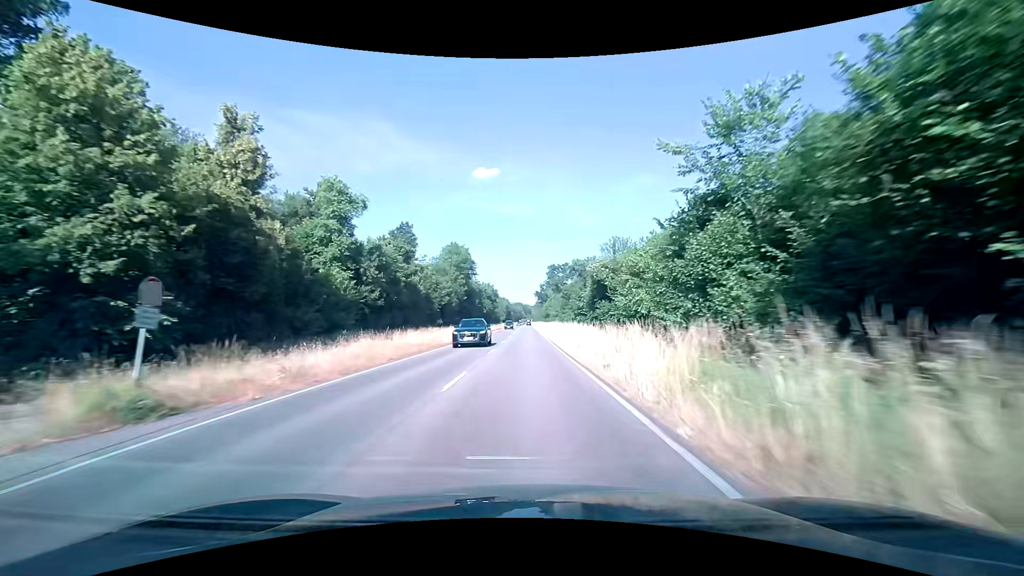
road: primary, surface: asphalt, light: Day
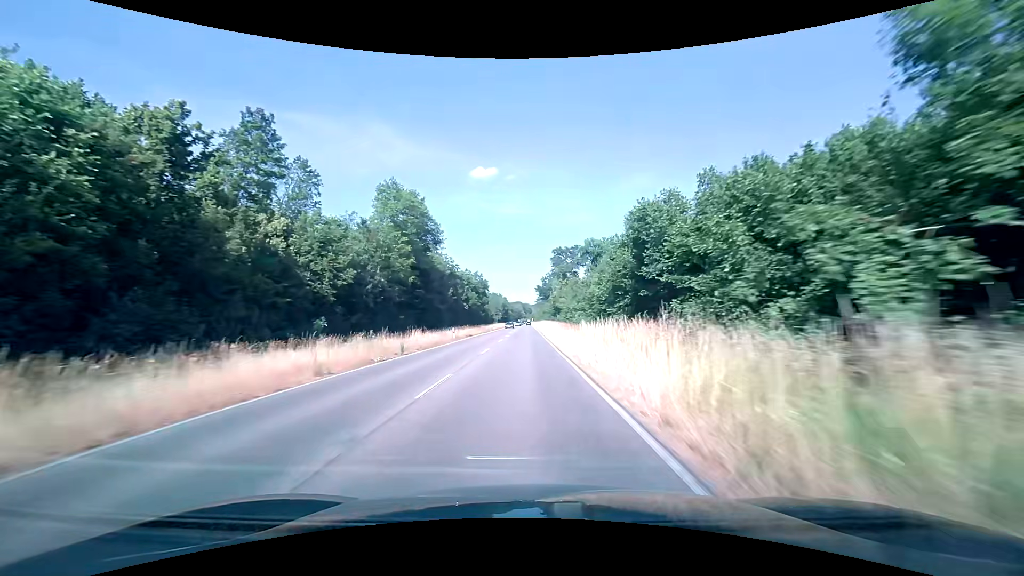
(+0.3, +48.9) m; 0°
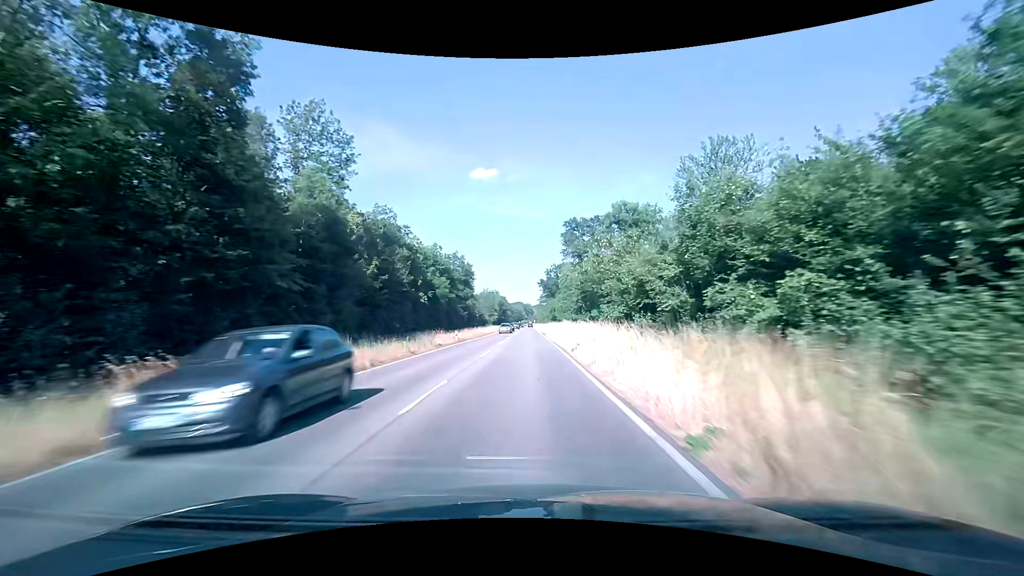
(-0.2, +49.5) m; 0°
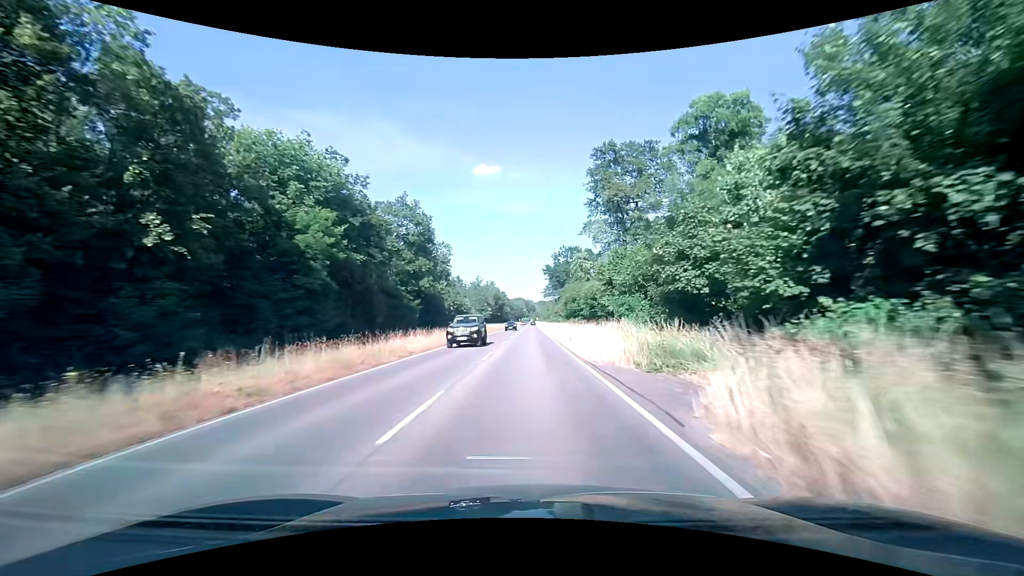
(-0.2, +49.7) m; 0°
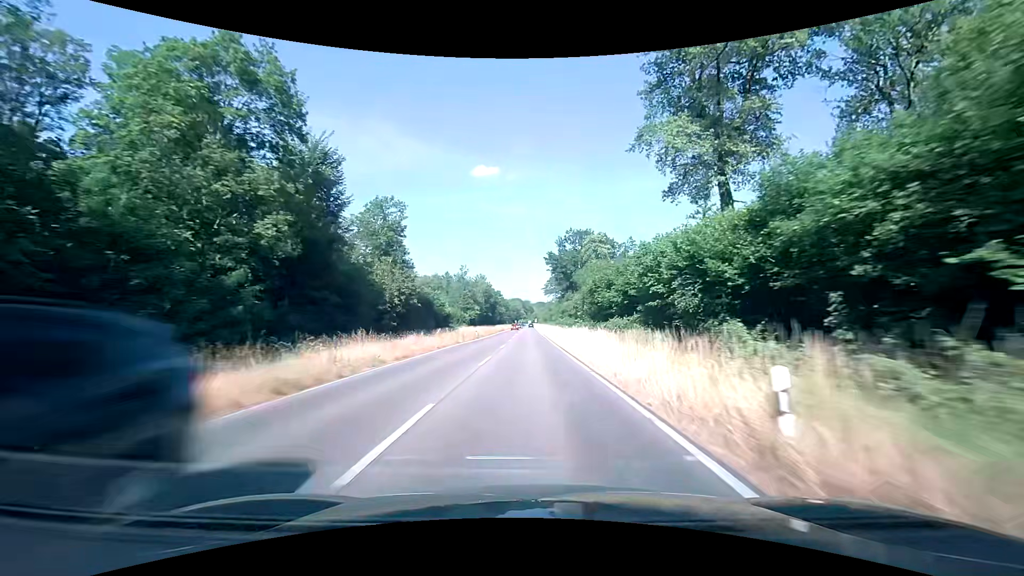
(+0.1, +37.3) m; 0°
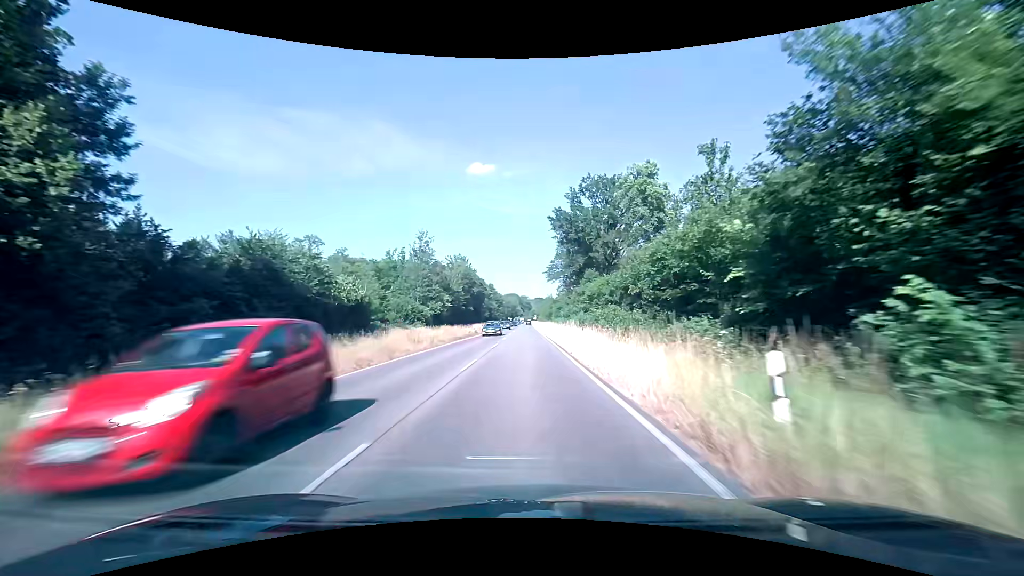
(+0.3, +50.5) m; 0°
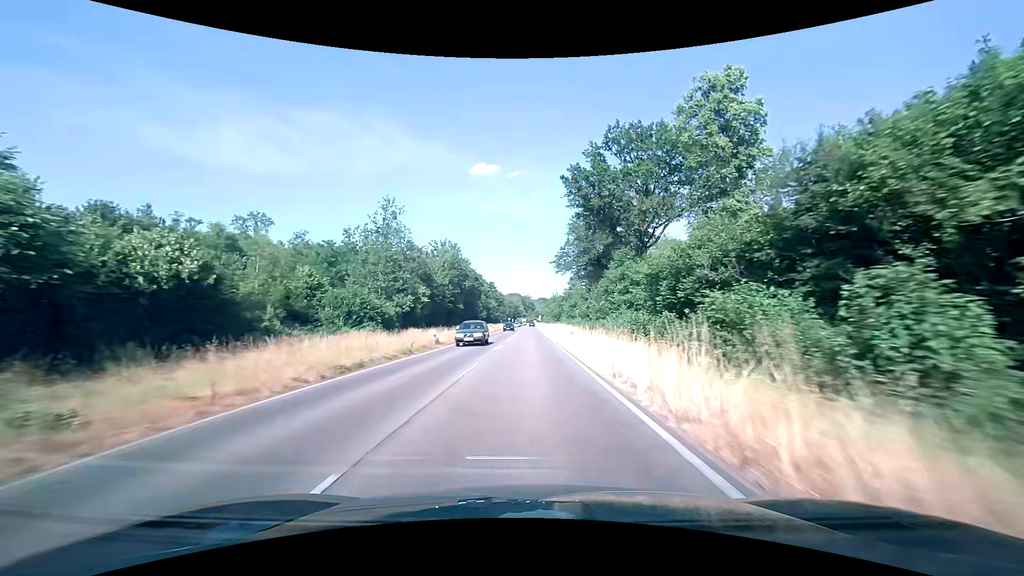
(-0.1, +25.1) m; -1°
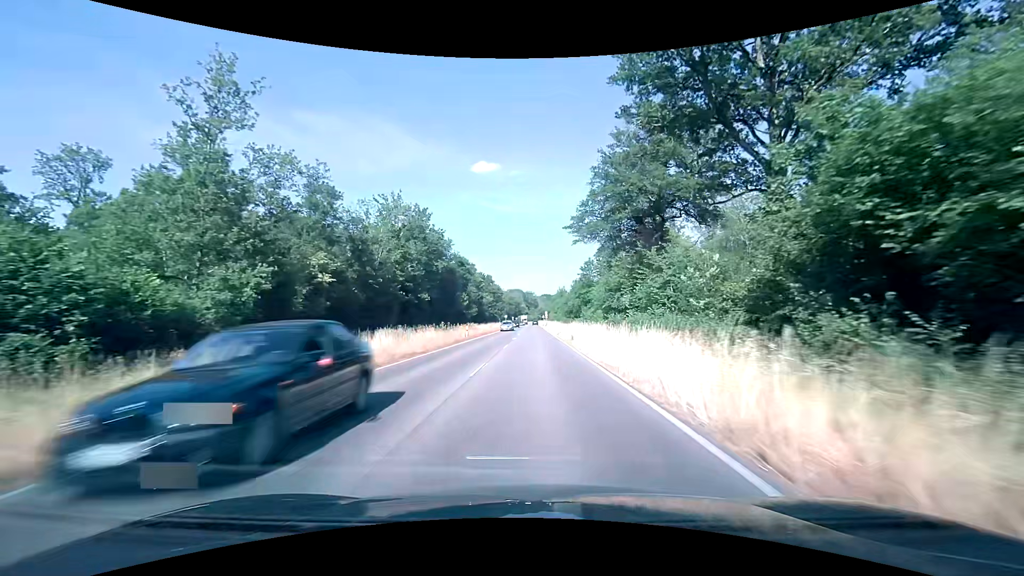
(+0.2, +36.6) m; 0°
(0, +10) (0, +20) (0, +30) (0, +40) (+1, +50) (+1, +60) (+1, +70) (+1, +80) (+1, +90) (+1, +100) m
